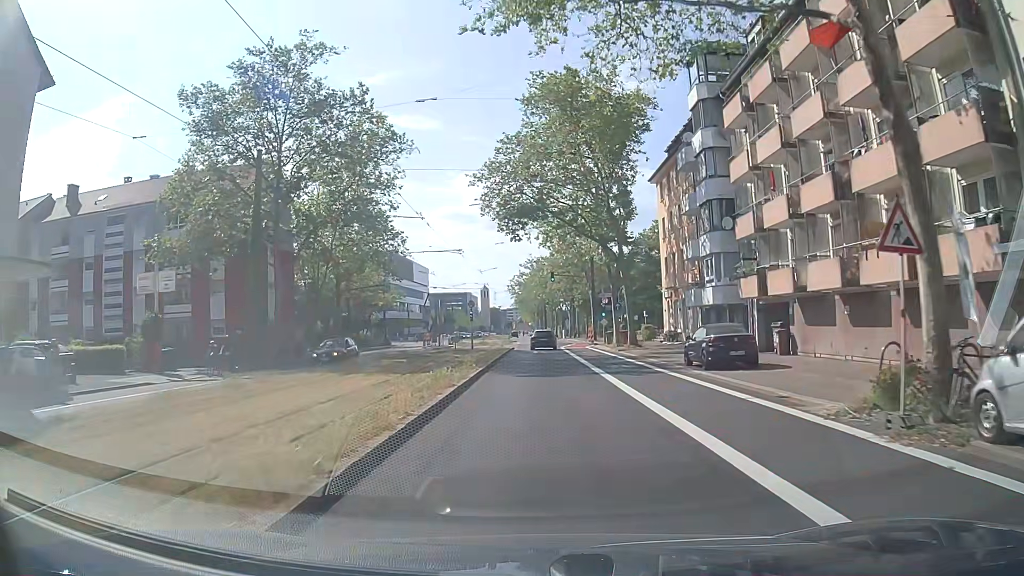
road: secondary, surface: asphalt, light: Day
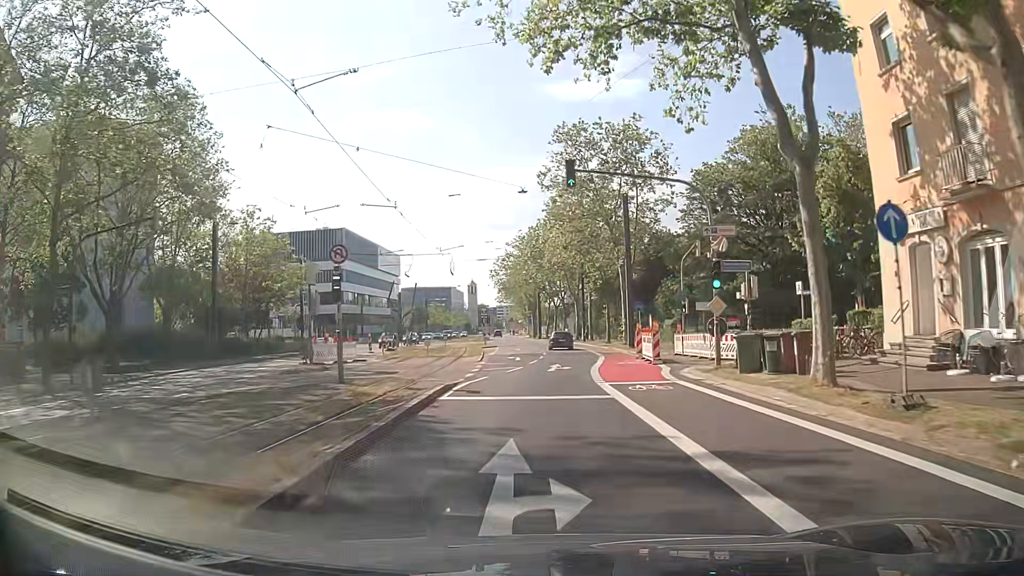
(-0.3, +36.1) m; 0°
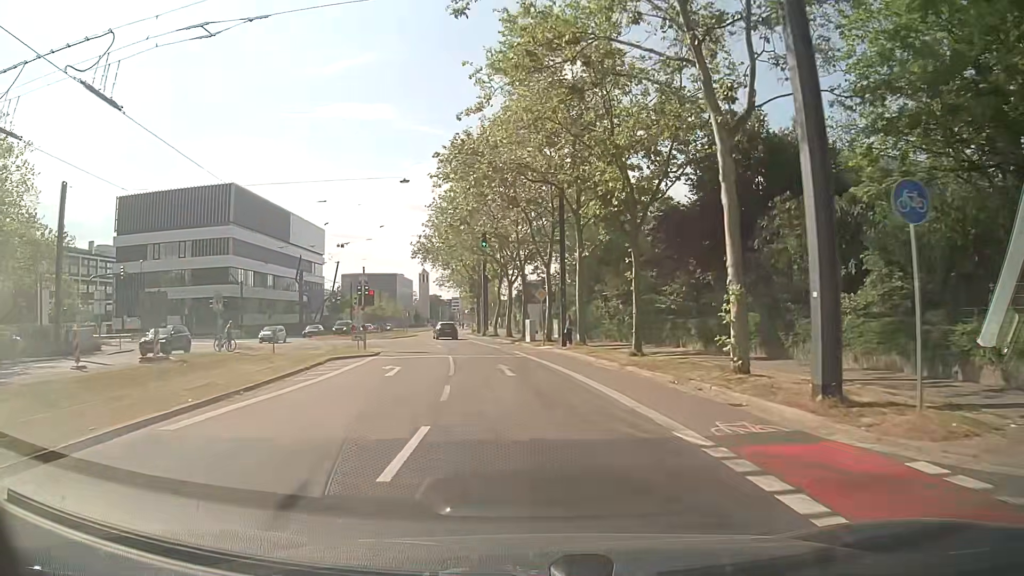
(+1.5, +35.8) m; +4°
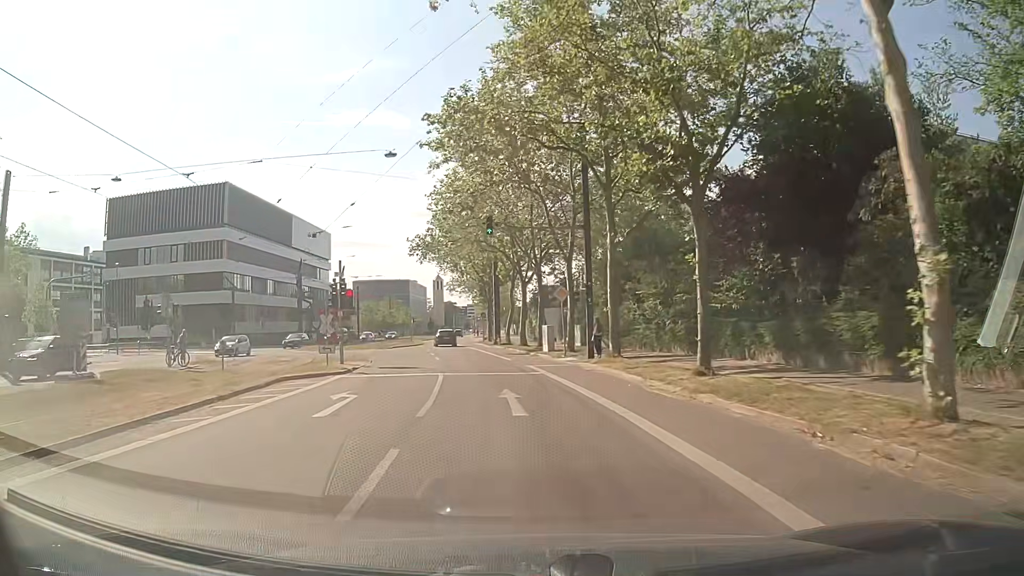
(-0.1, +7.2) m; -2°
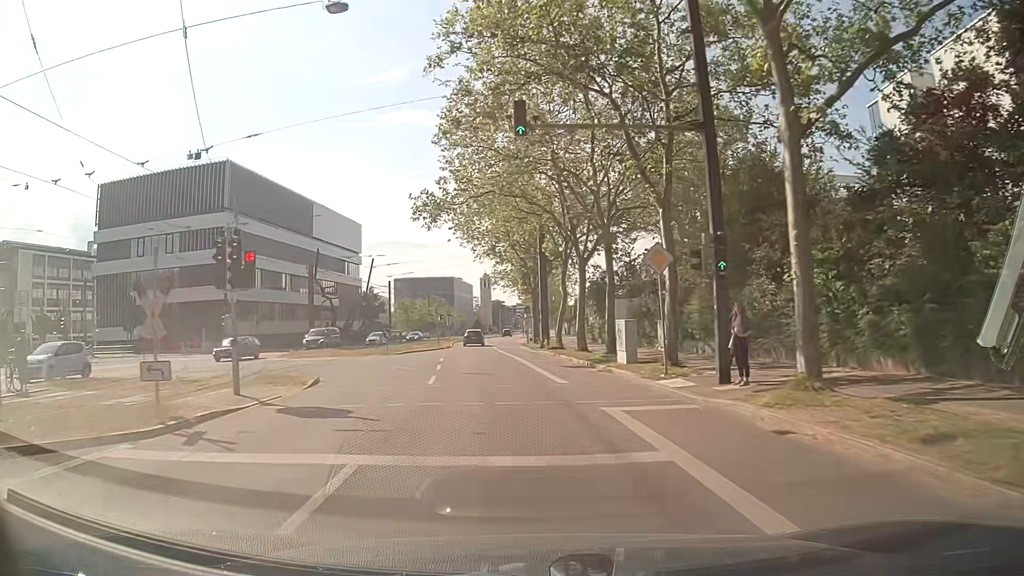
(-0.4, +14.3) m; -3°
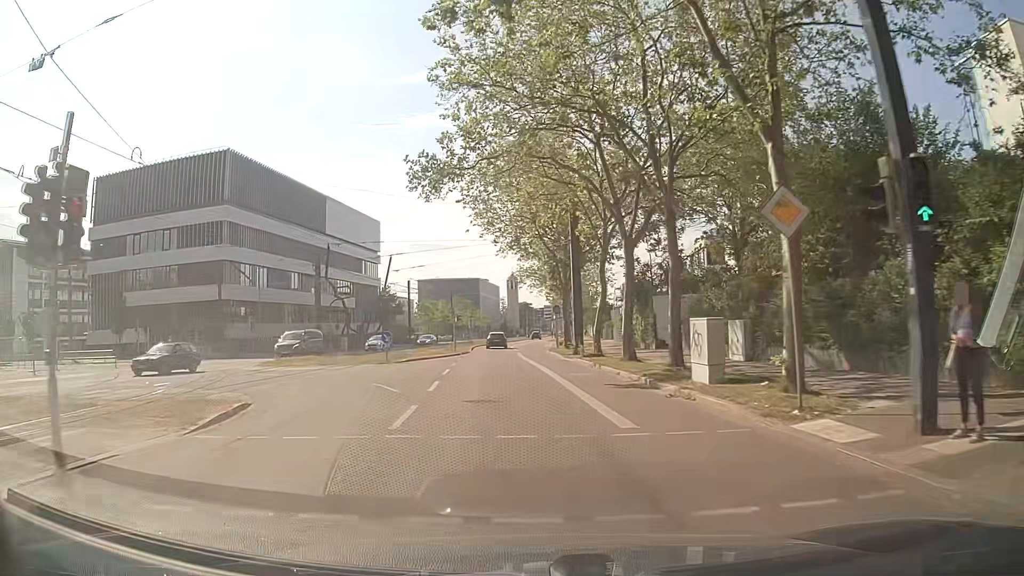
(-0.2, +7.2) m; -3°
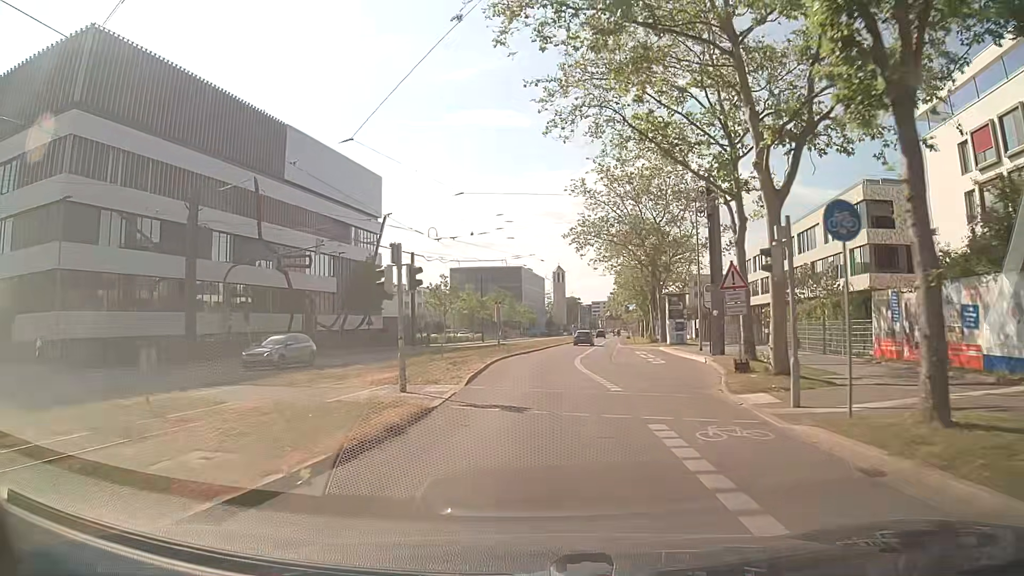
(-2.1, +36.3) m; -4°
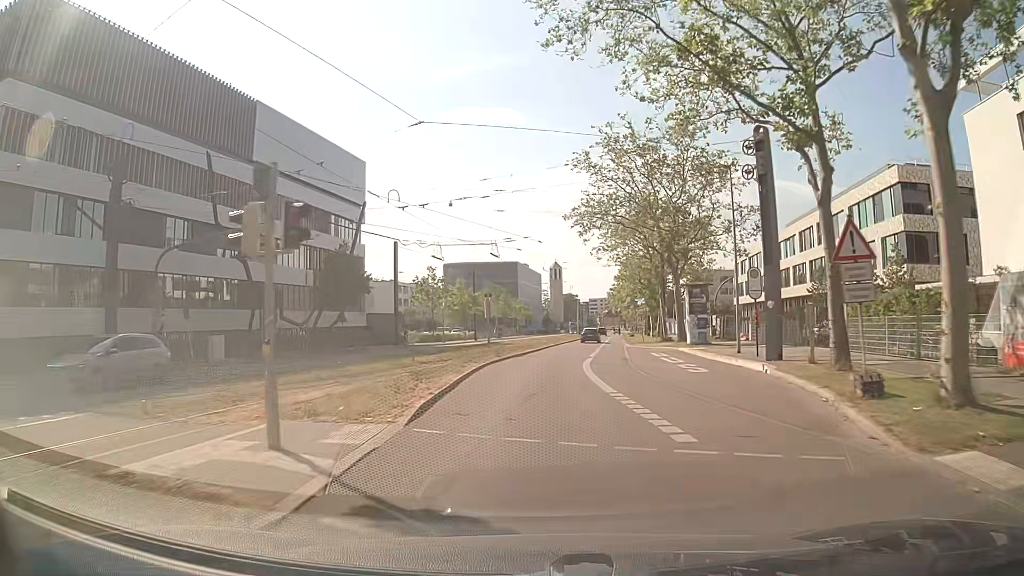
(0.0, +7.4) m; 0°
(0, +10) (0, +20) (+1, +30) (+2, +40) (+4, +50) (+5, +60) (+6, +70) (+8, +80) (+9, +89) (+10, +99) m
